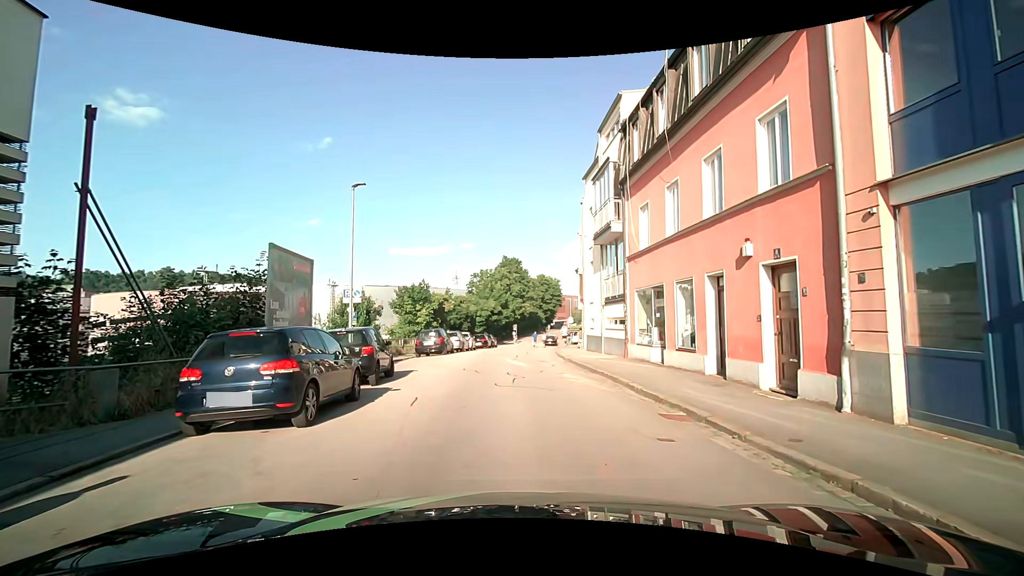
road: residential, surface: asphalt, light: Day
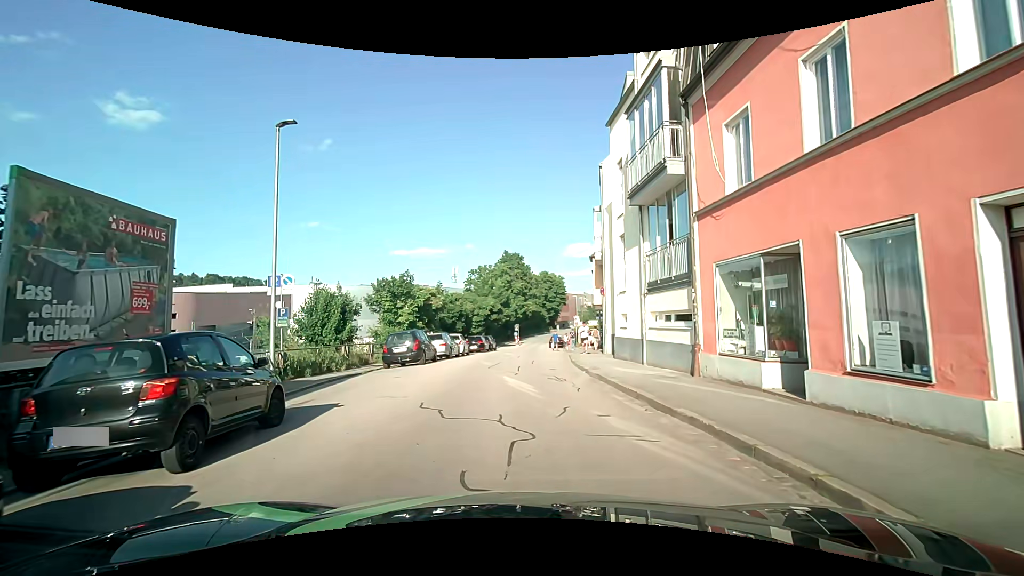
(-0.1, +7.4) m; +1°
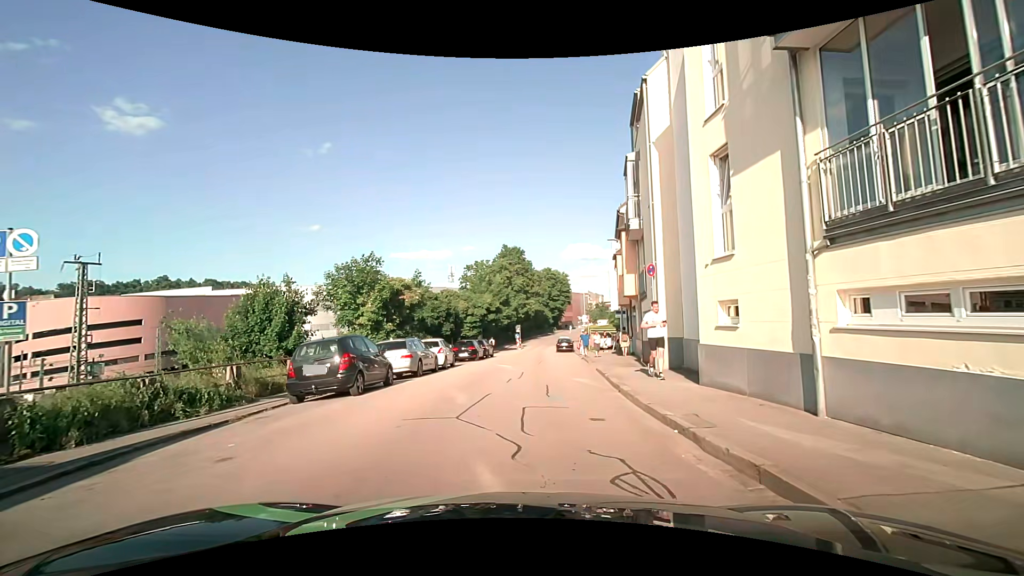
(-0.2, +9.0) m; 0°
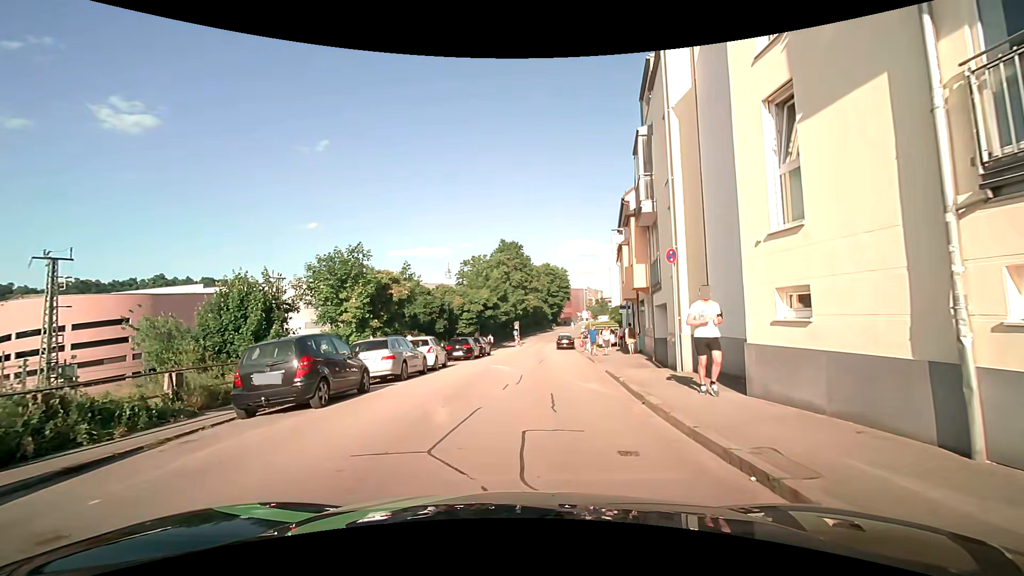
(0.0, +2.3) m; 0°
